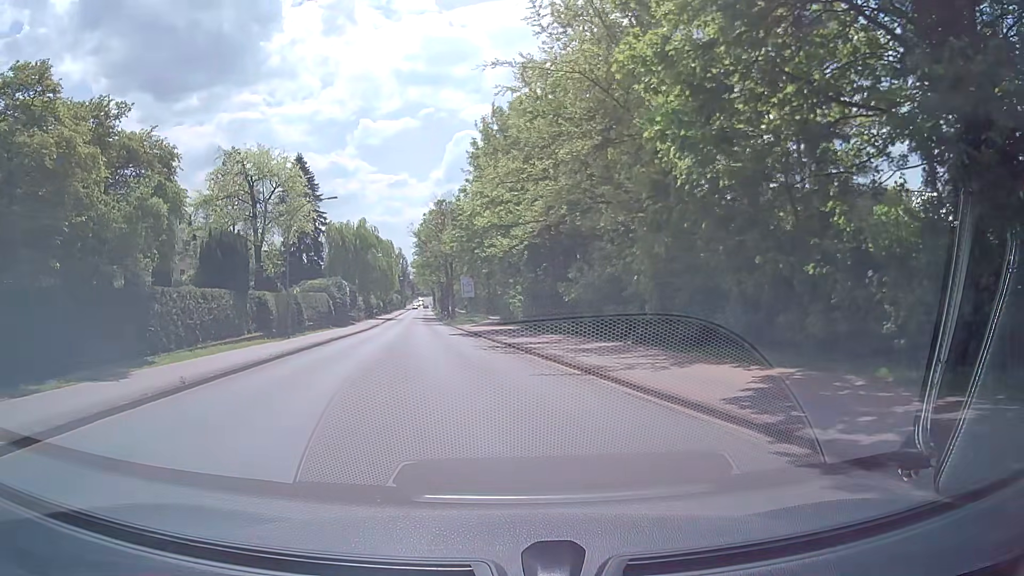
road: secondary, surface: asphalt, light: Day
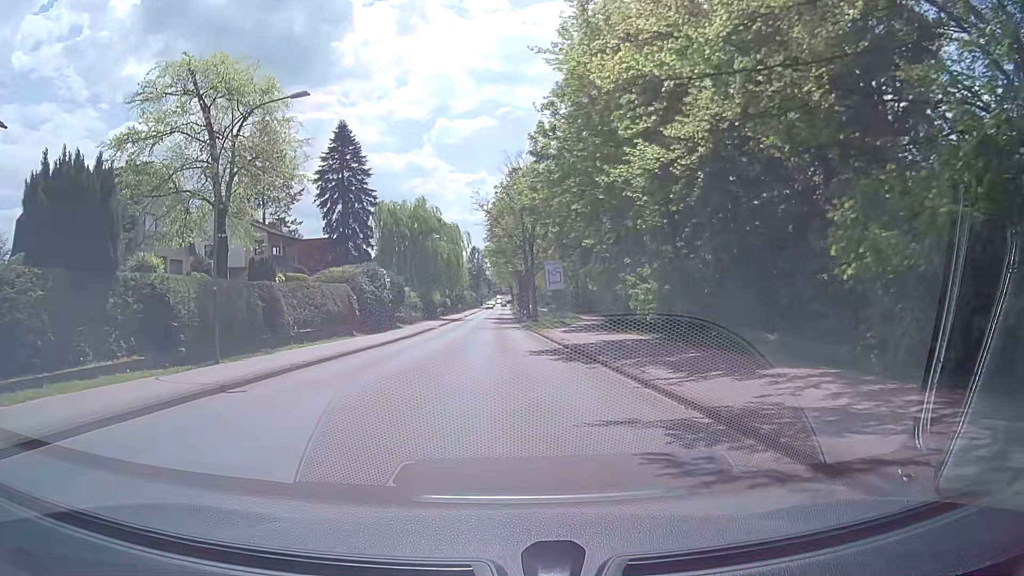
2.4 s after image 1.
(-1.3, +18.5) m; -7°
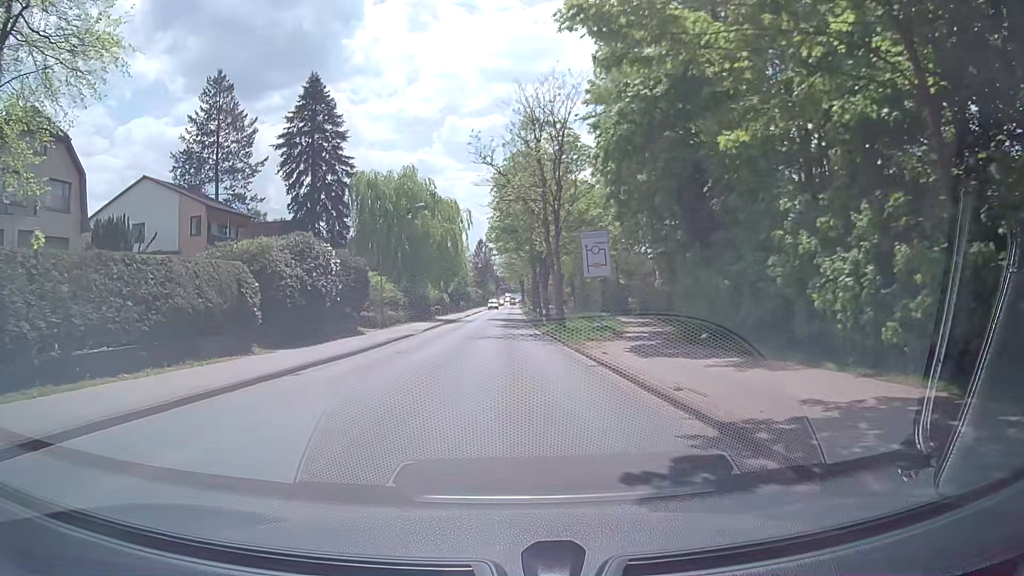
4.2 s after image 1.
(0.0, +17.0) m; -1°
(0, +10) (0, +20) (0, +30) (+1, +40) (+1, +50) (+1, +60) (+1, +70) (+1, +80) (+2, +90) (+2, +100) m
